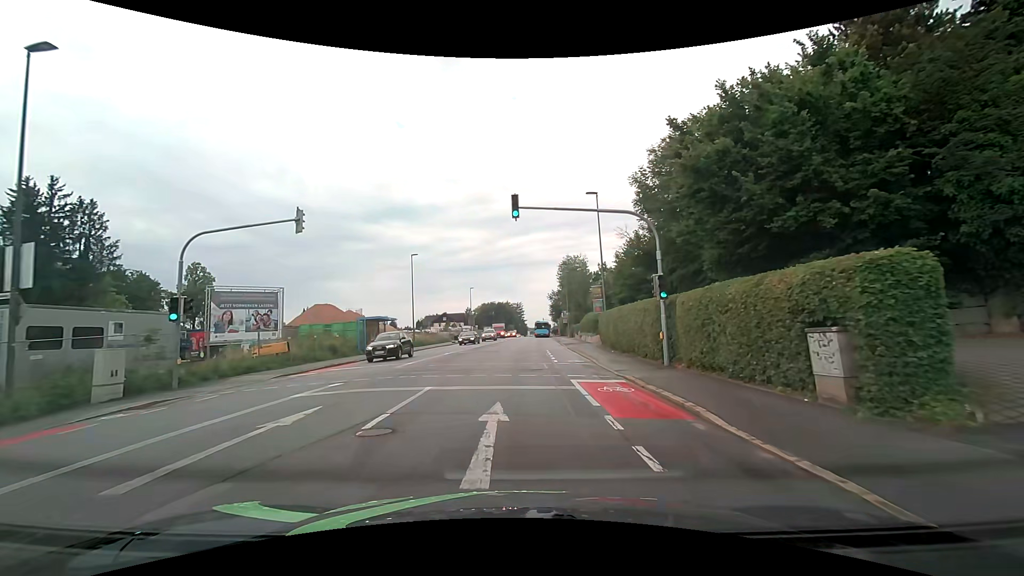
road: tertiary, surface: asphalt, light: Day
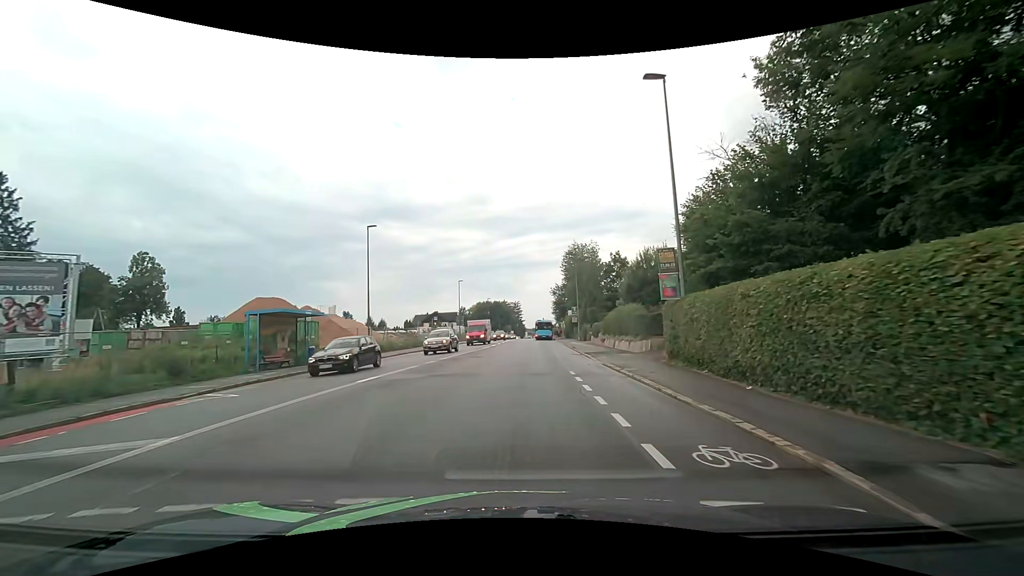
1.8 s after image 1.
(-0.1, +15.7) m; 0°
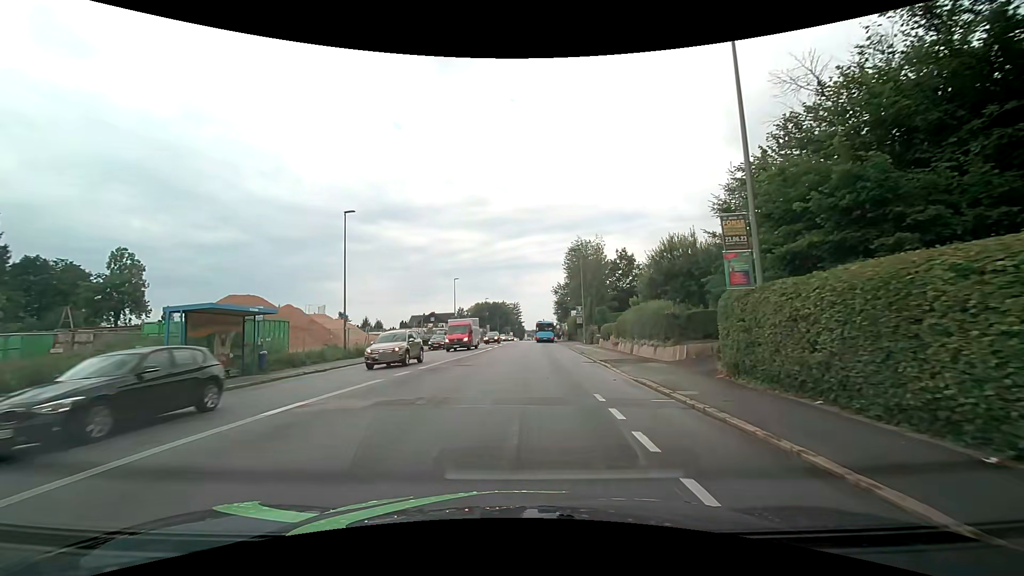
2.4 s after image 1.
(0.0, +5.3) m; 0°
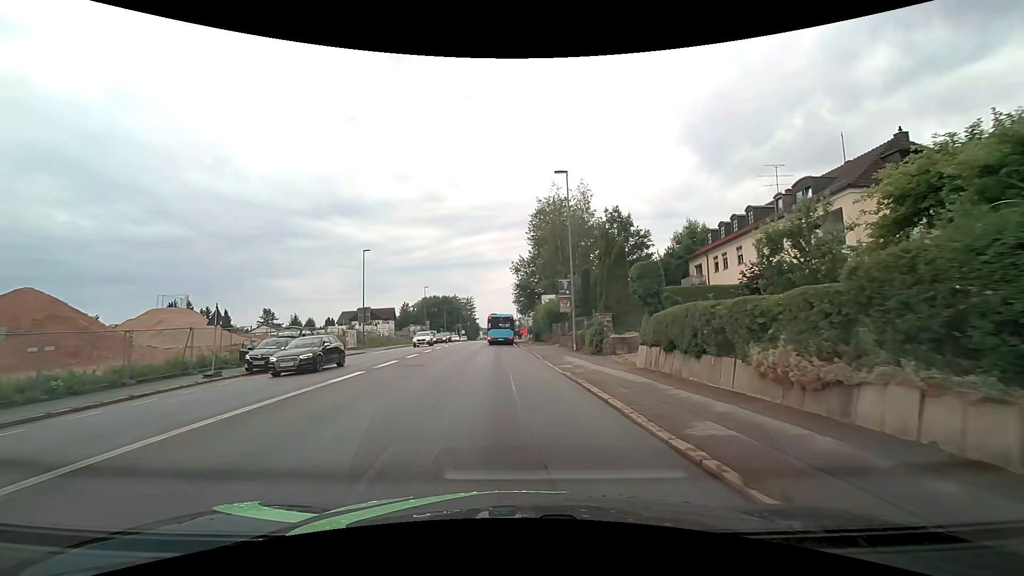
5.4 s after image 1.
(+1.3, +26.0) m; +5°
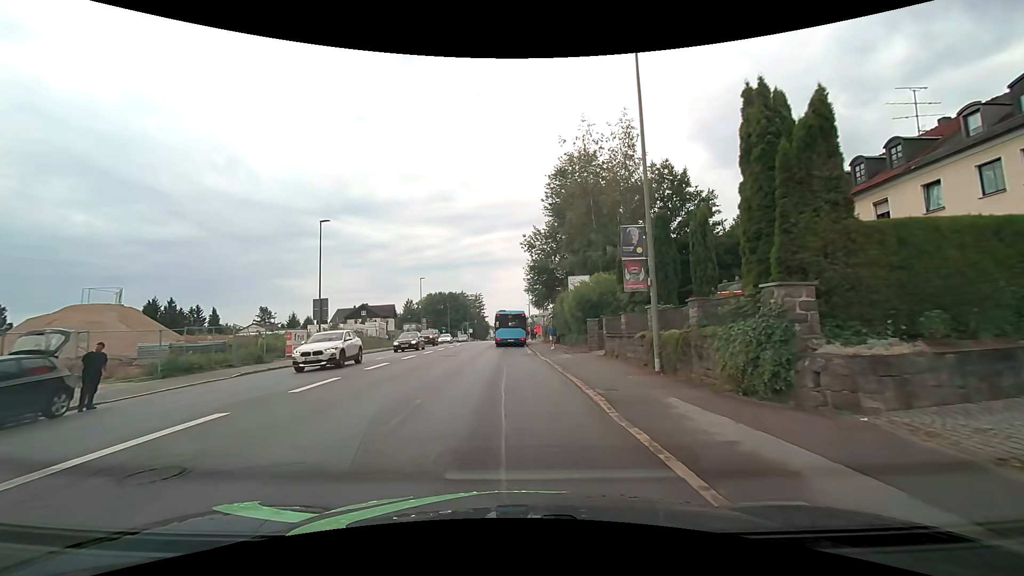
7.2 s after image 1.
(-0.1, +14.4) m; -1°
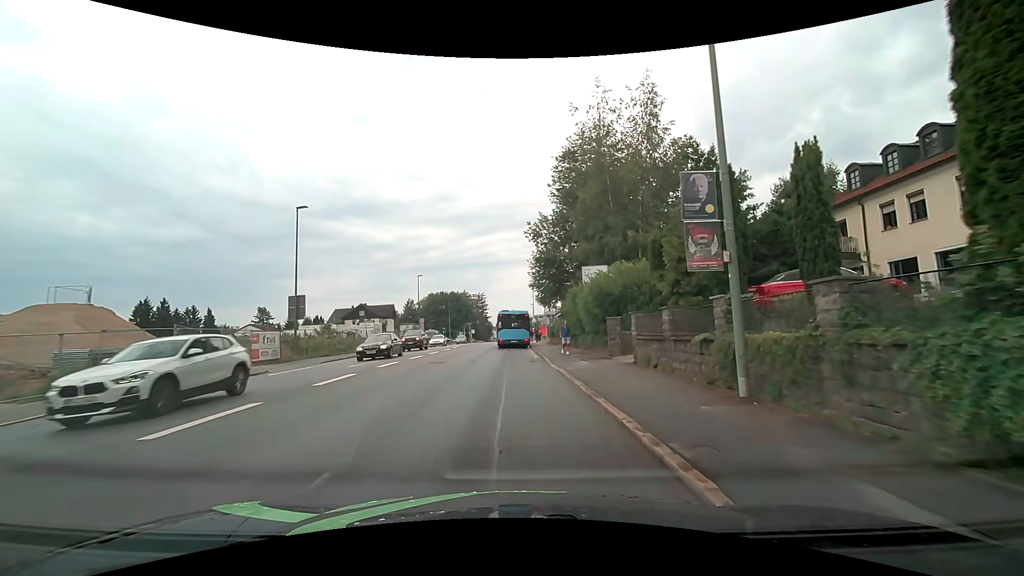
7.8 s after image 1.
(0.0, +4.7) m; -1°
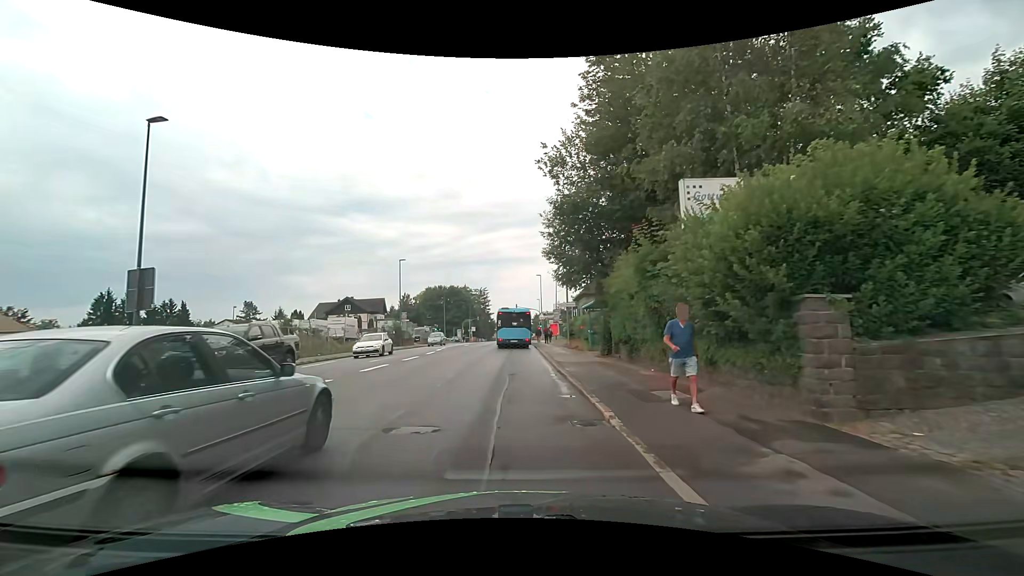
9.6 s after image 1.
(-0.1, +14.2) m; 0°
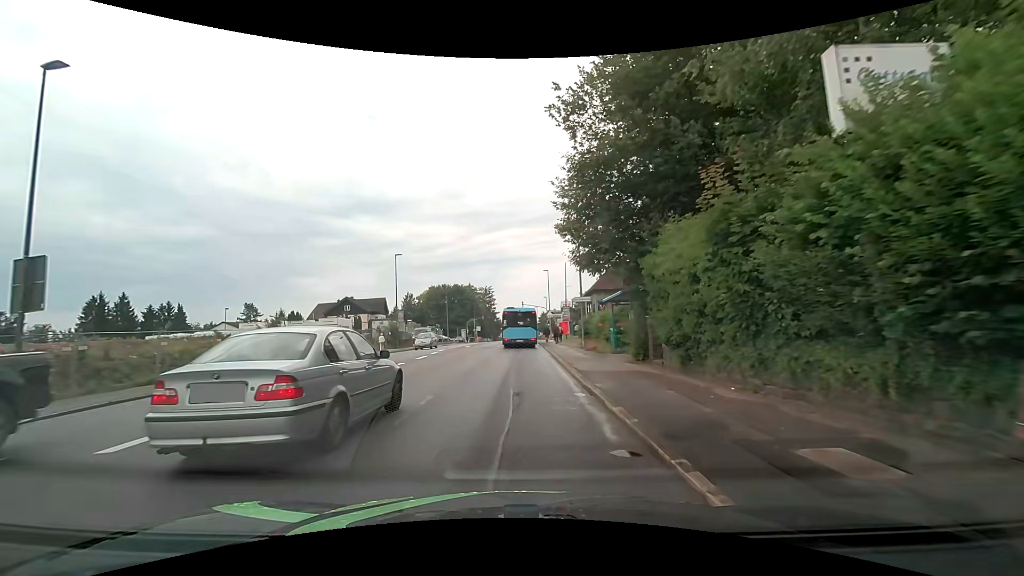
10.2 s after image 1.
(0.0, +4.8) m; -1°
(0, +10) (0, +20) (0, +30) (0, +40) (0, +50) (0, +60) (0, +70) (+1, +80) (+1, +90) (+1, +100) m
